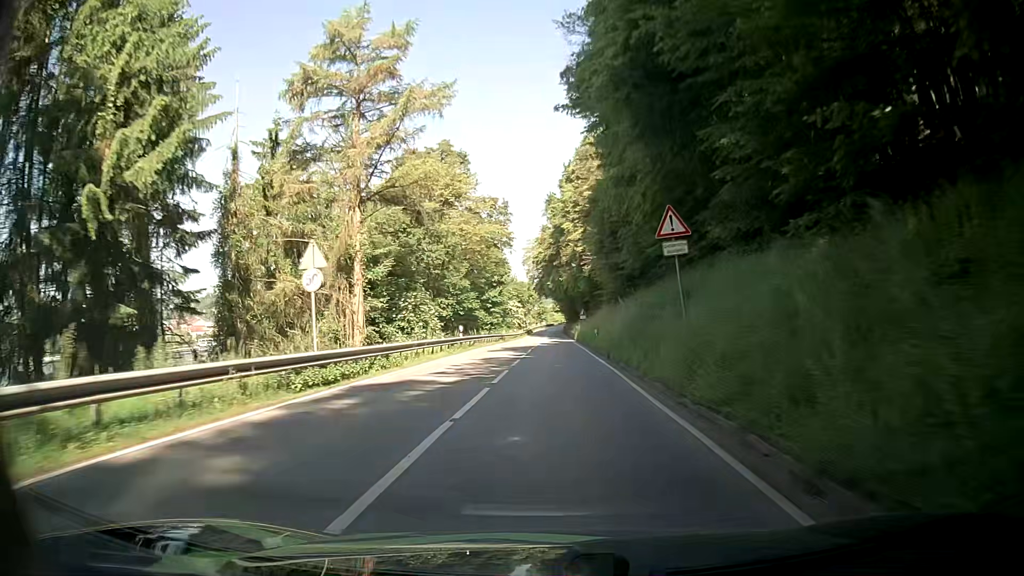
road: secondary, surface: asphalt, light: Day
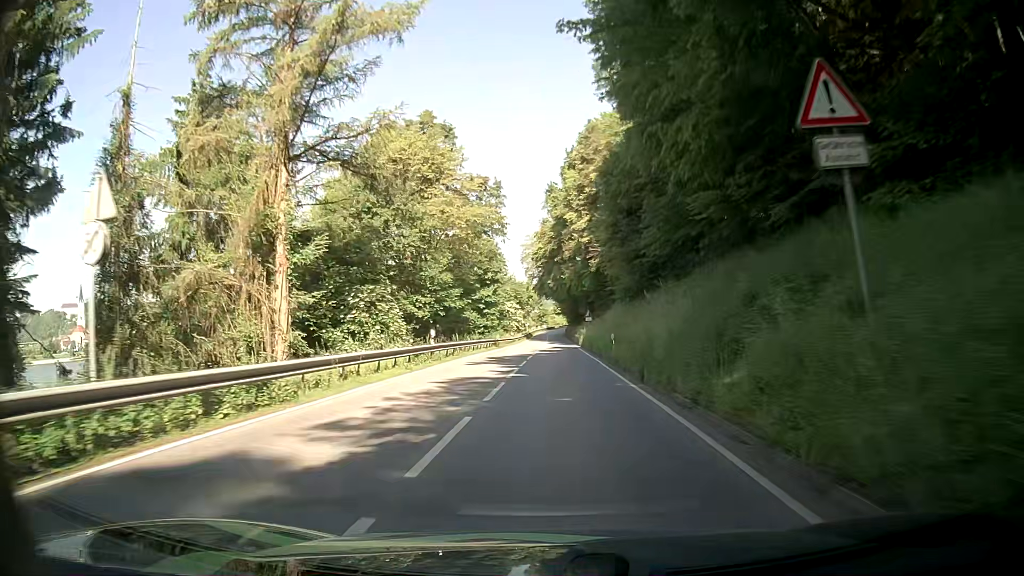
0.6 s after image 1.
(0.0, +9.4) m; +1°
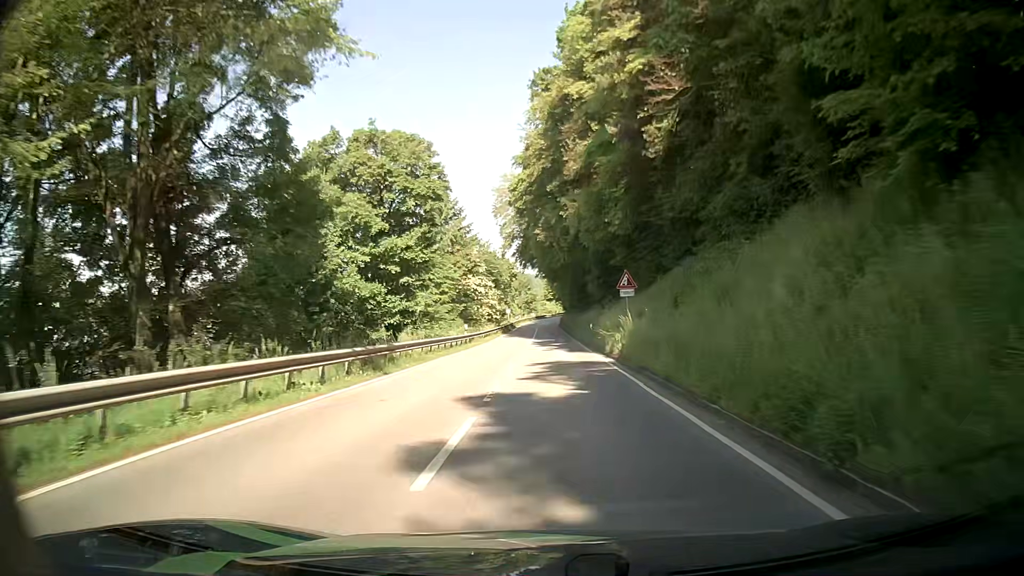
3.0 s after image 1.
(-0.3, +36.9) m; -1°
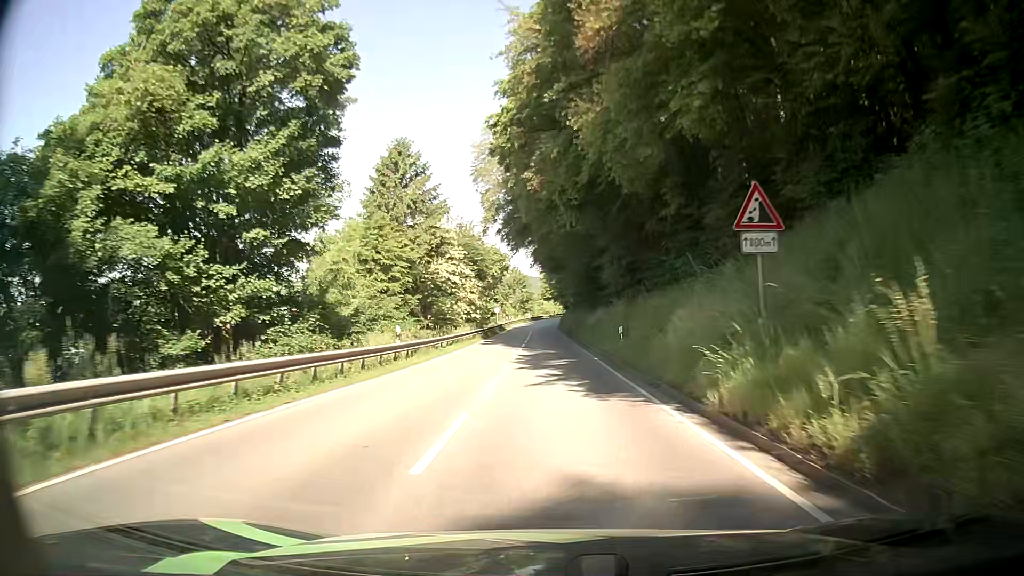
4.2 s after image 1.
(+0.2, +18.1) m; +1°
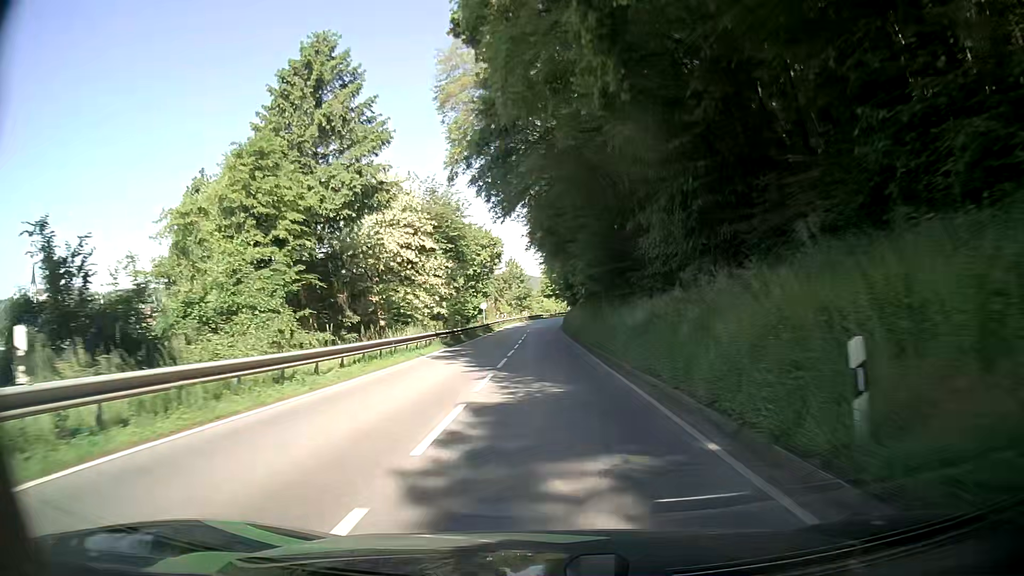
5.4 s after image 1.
(0.0, +17.8) m; 0°
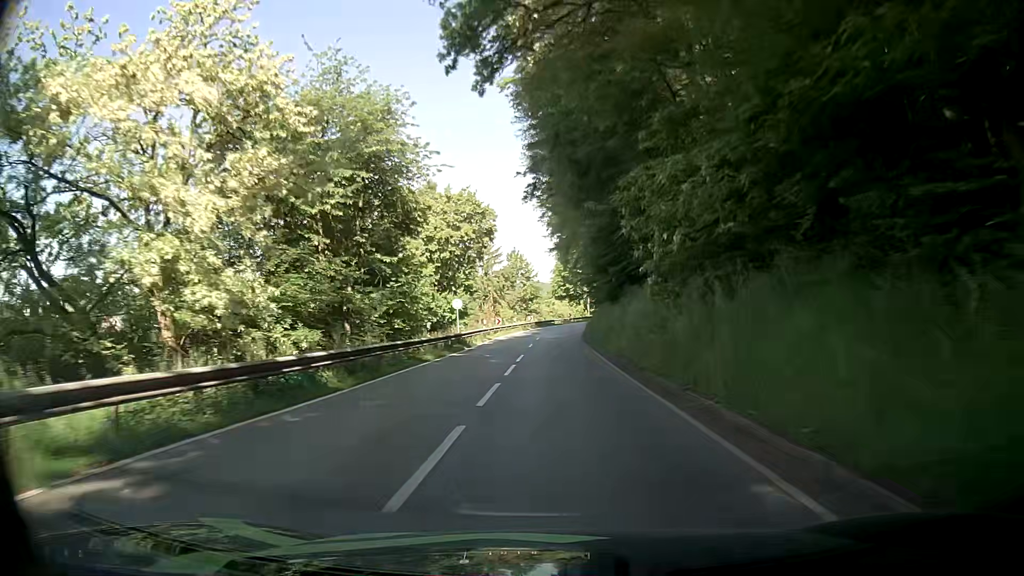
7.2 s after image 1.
(-0.5, +26.1) m; 0°
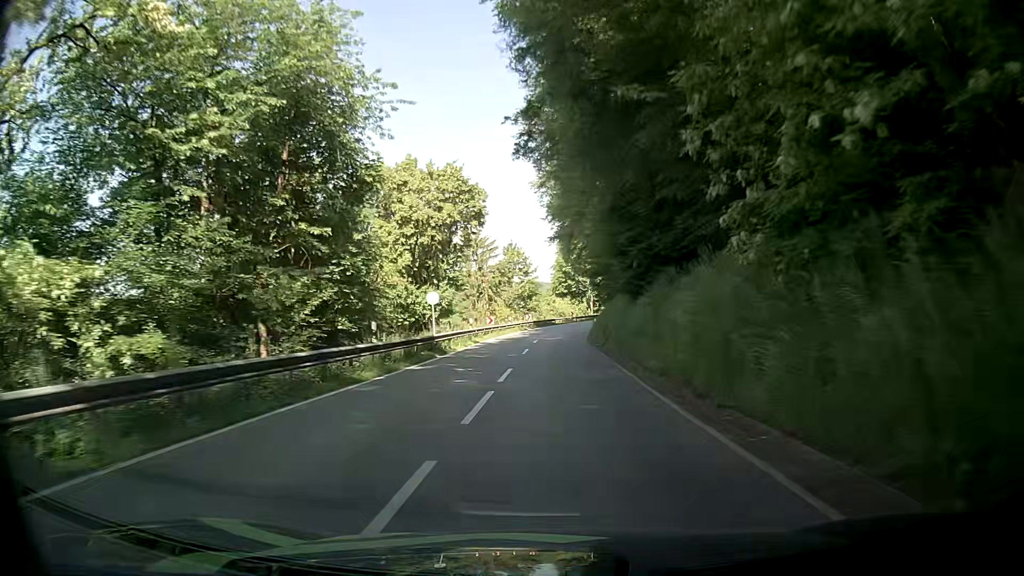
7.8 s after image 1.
(-0.1, +8.5) m; 0°
